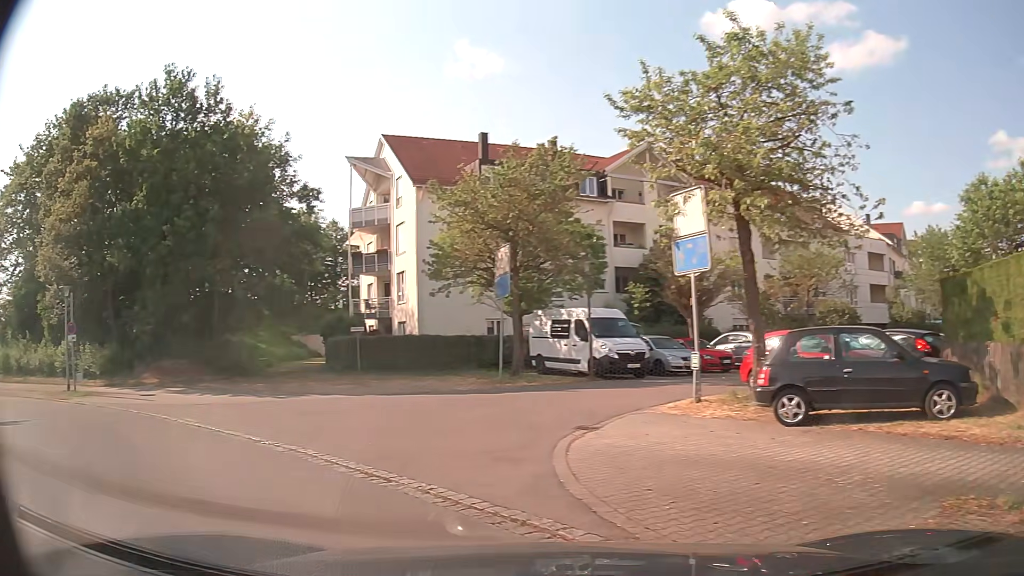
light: Day
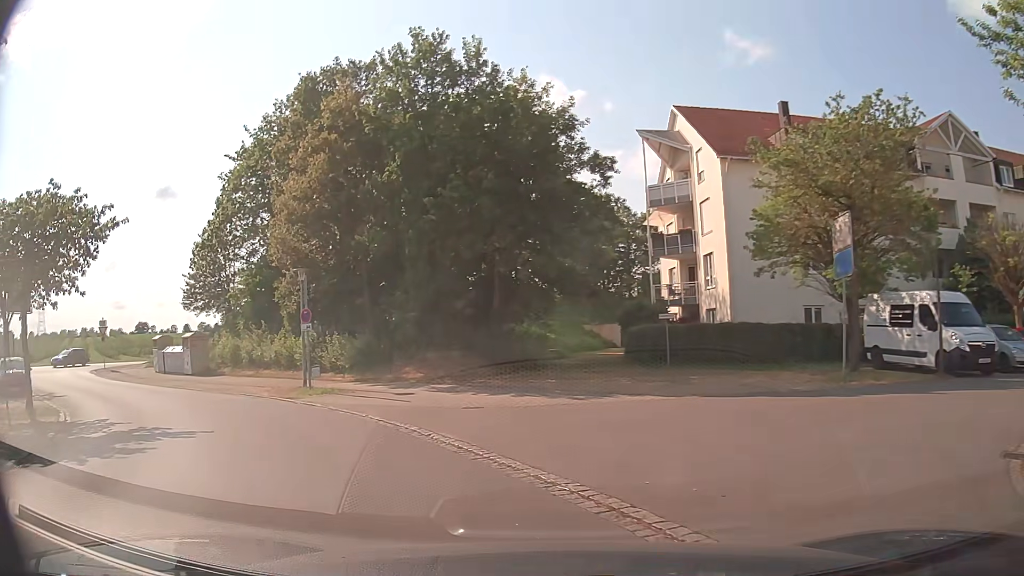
(-0.9, +3.9) m; -25°
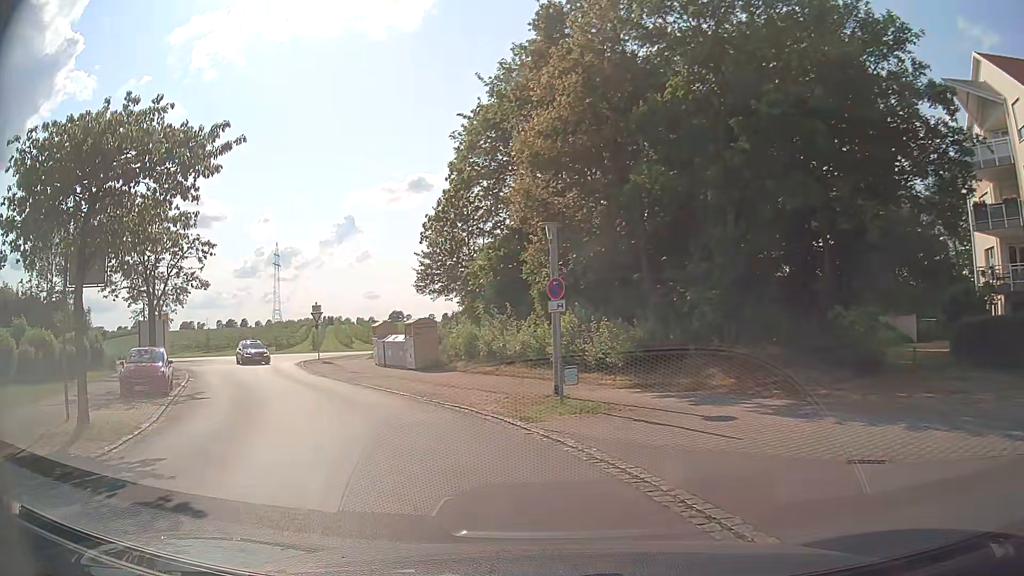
(-1.4, +7.3) m; -21°
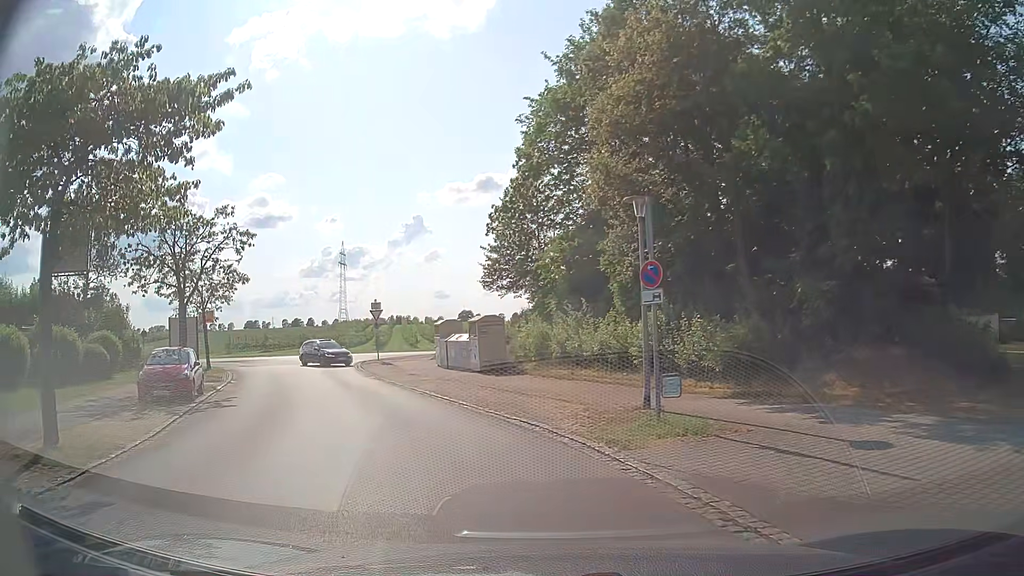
(-0.2, +2.8) m; -6°
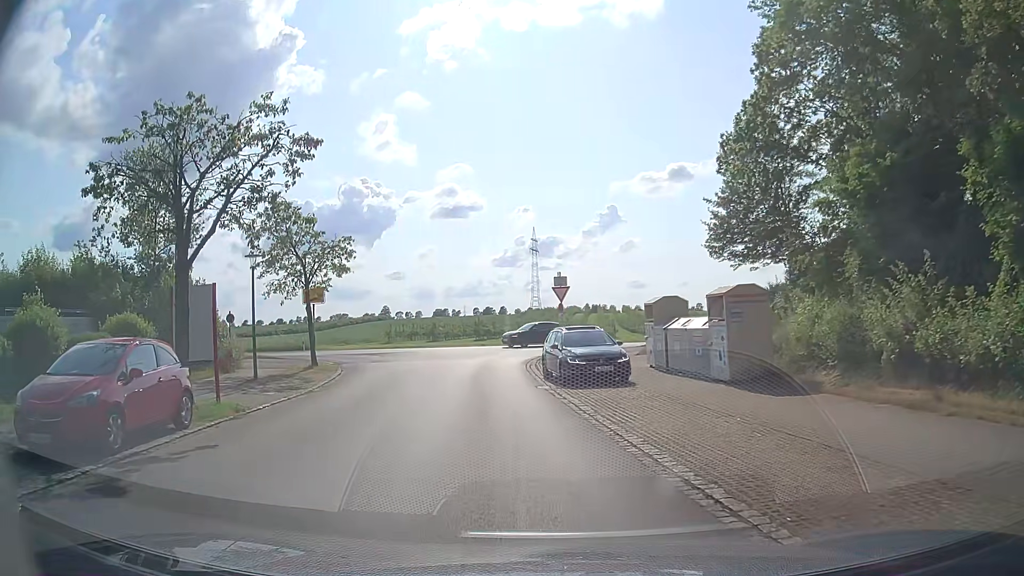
(-1.9, +11.2) m; -19°
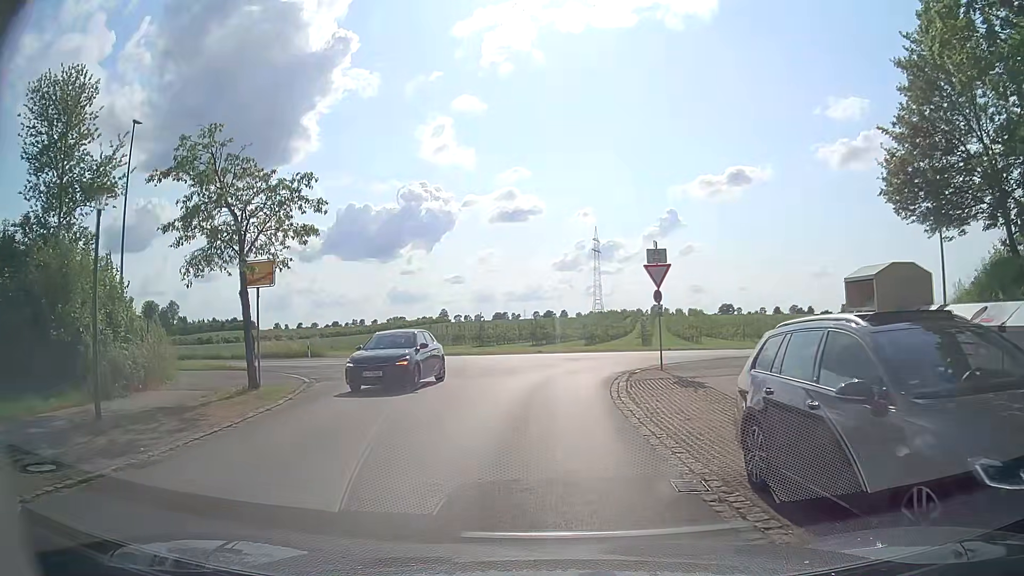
(-0.4, +11.2) m; -4°
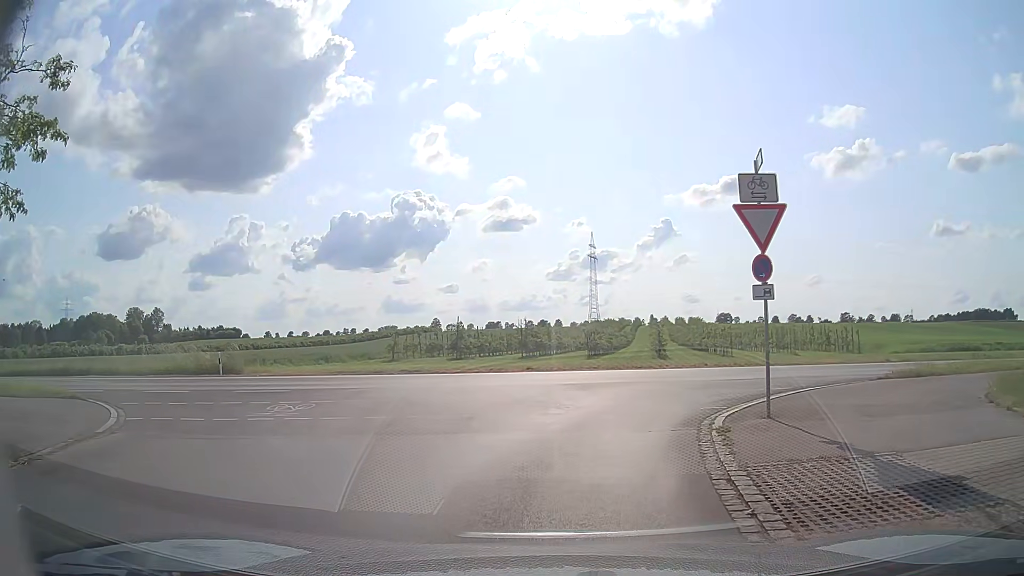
(+0.1, +10.4) m; -1°
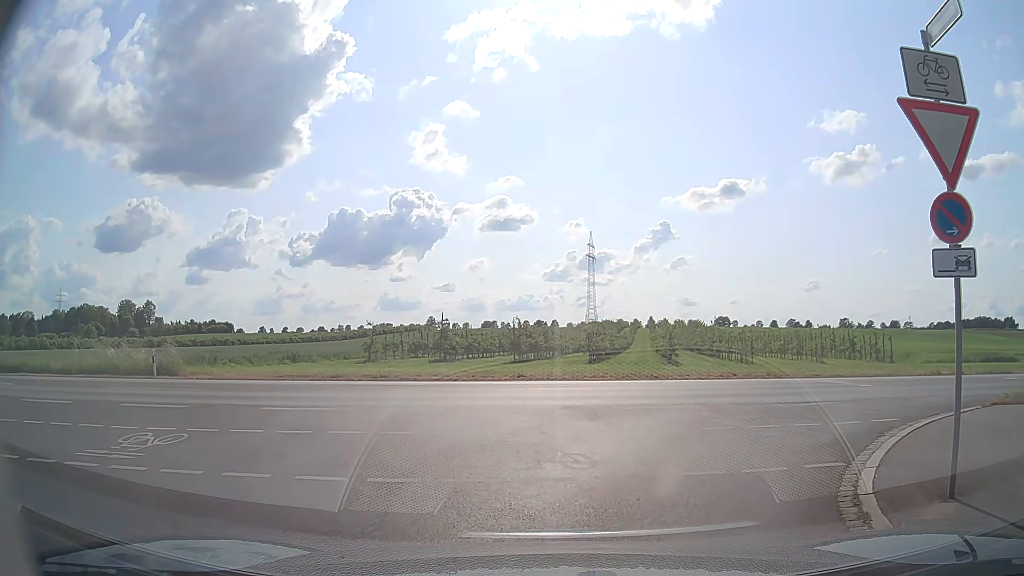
(+0.1, +4.9) m; +1°
